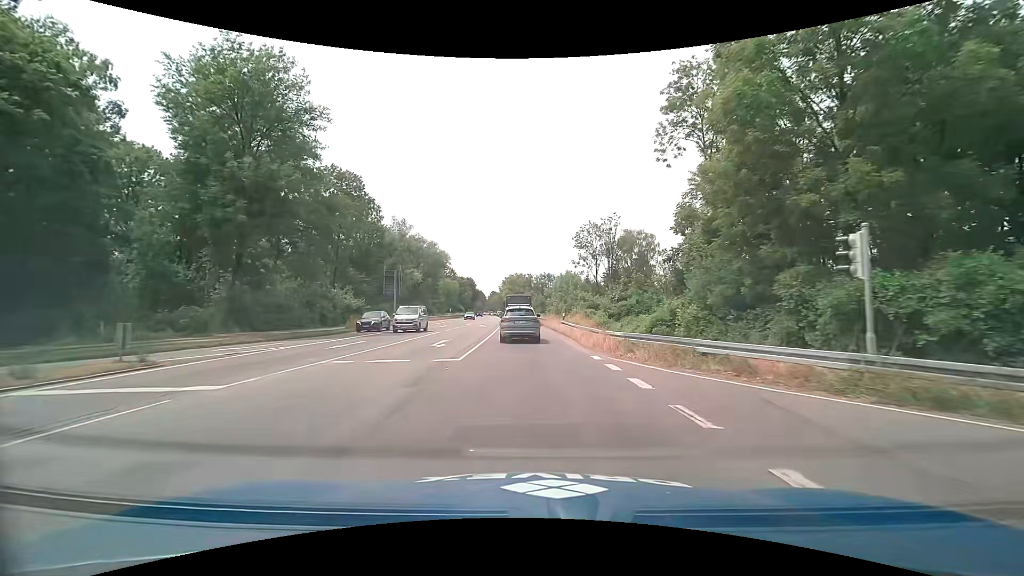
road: primary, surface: asphalt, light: Day
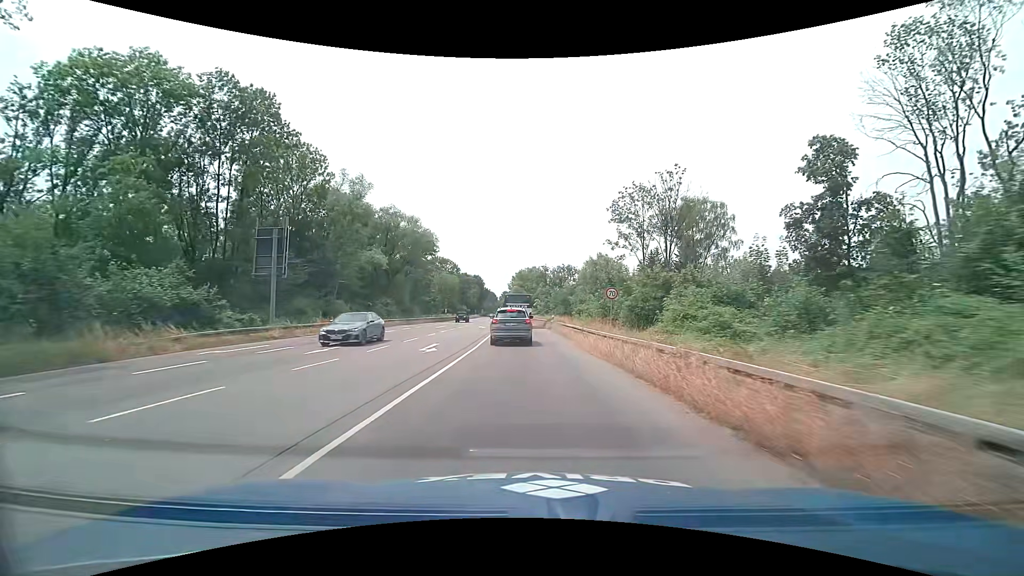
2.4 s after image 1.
(-0.4, +32.6) m; -1°
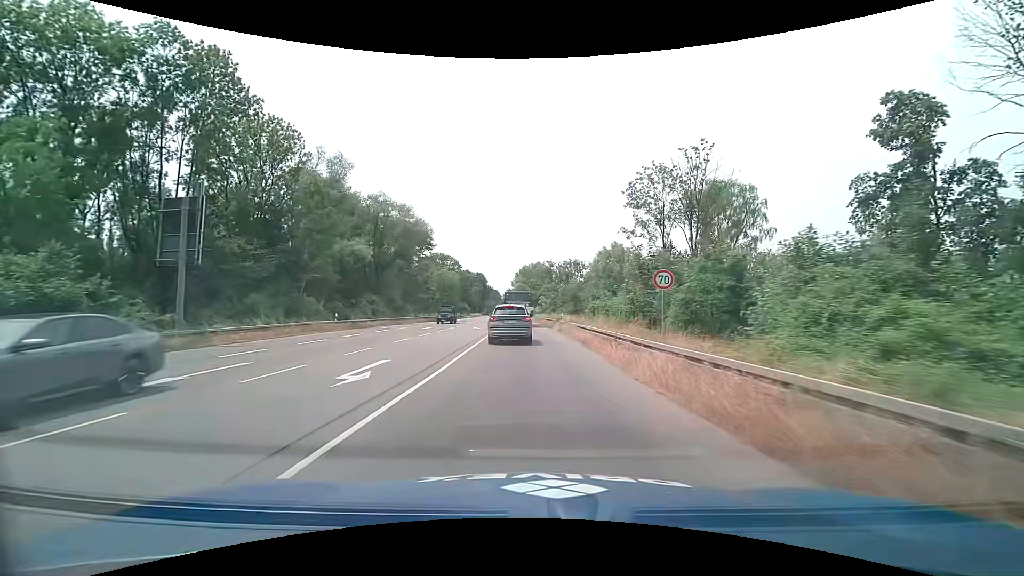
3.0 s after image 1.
(0.0, +8.5) m; 0°
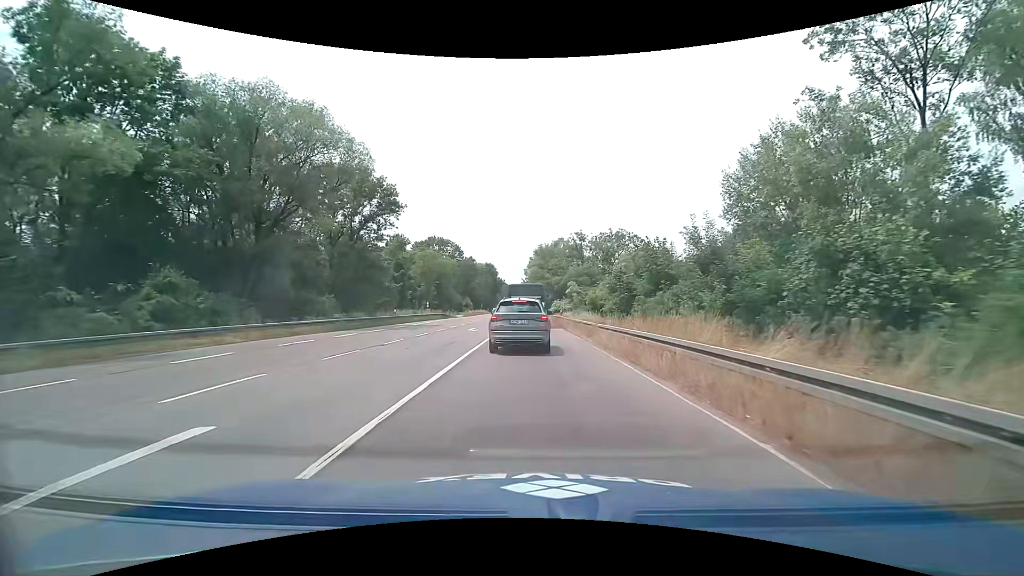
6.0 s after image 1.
(-0.9, +38.4) m; -2°
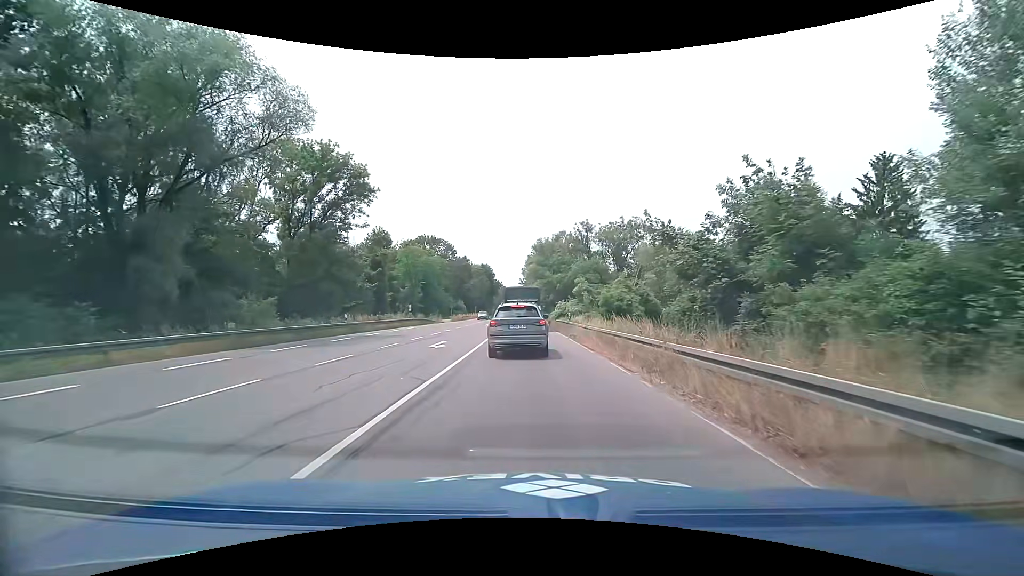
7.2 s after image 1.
(0.0, +11.7) m; 0°
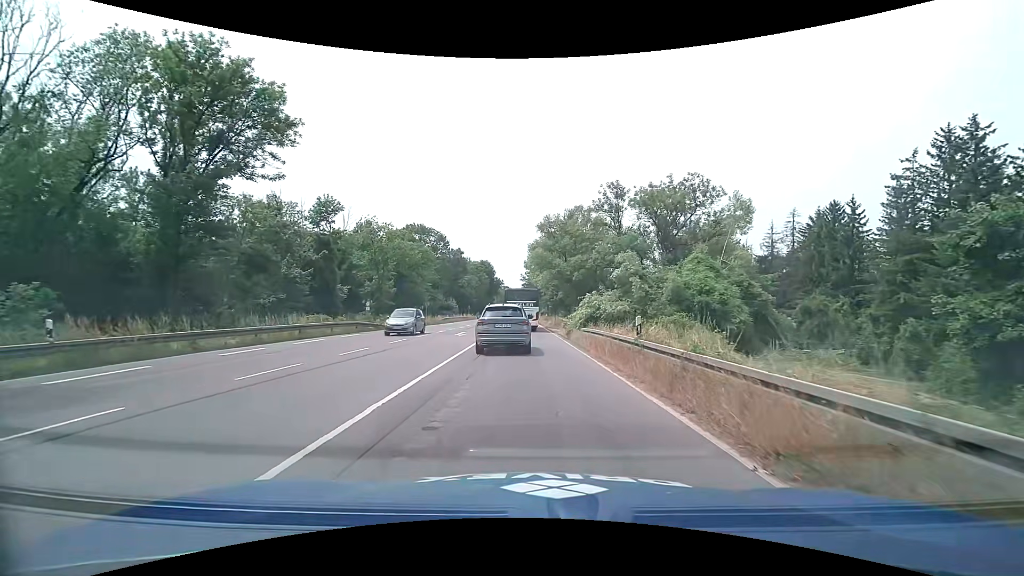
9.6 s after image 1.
(0.0, +21.4) m; 0°
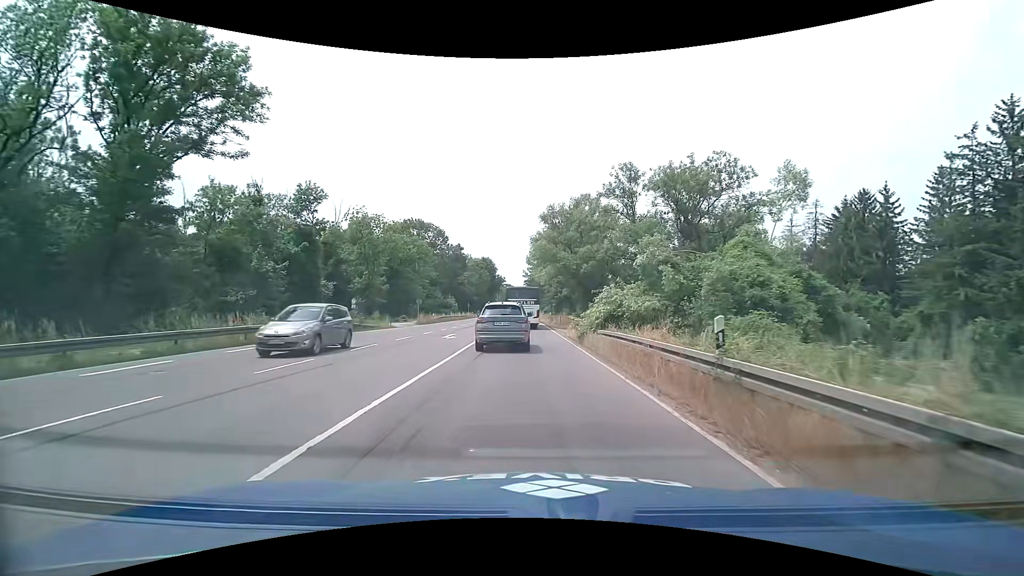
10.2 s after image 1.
(0.0, +5.3) m; -1°
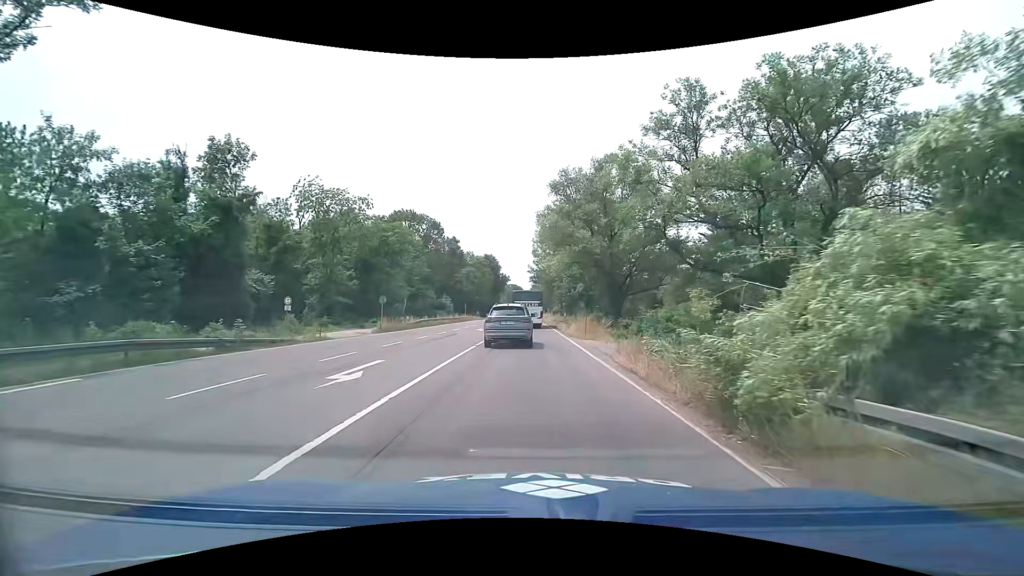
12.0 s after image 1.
(0.0, +15.0) m; 0°
(0, +10) (0, +20) (0, +30) (0, +40) (0, +50) (0, +60) (0, +70) (0, +80) (0, +90) (-1, +100) m
